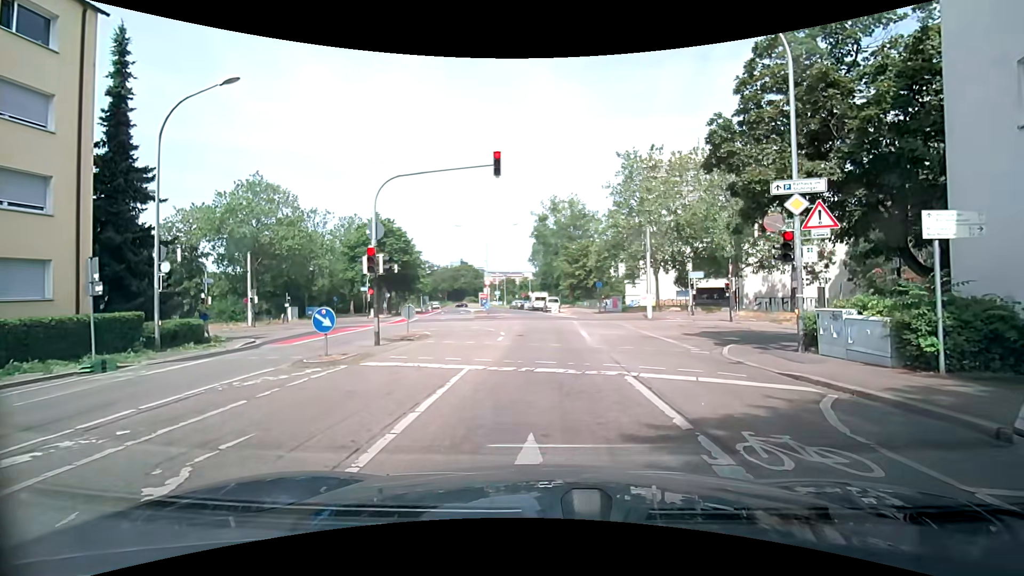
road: residential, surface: asphalt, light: Day
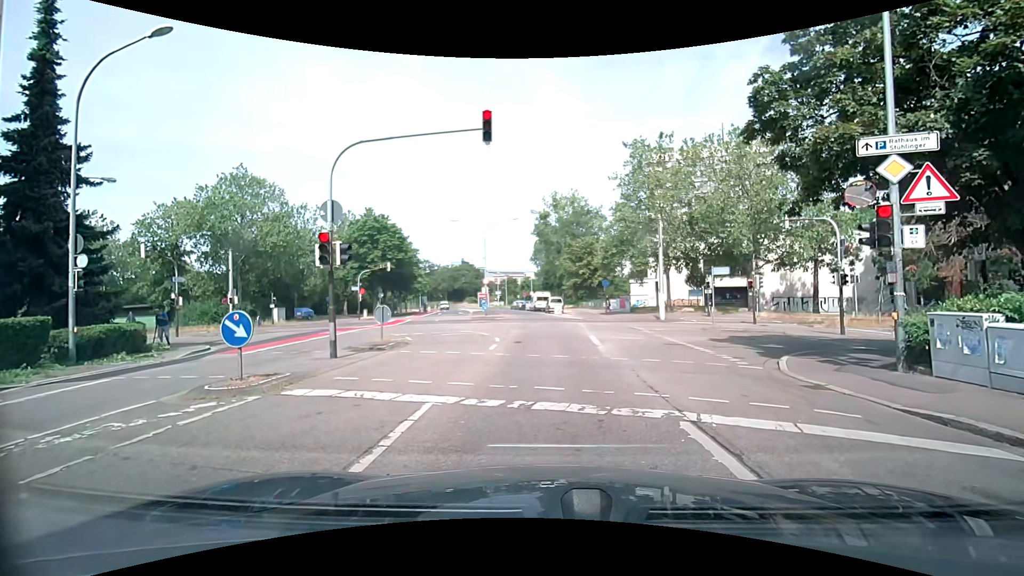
(+0.1, +3.3) m; +2°
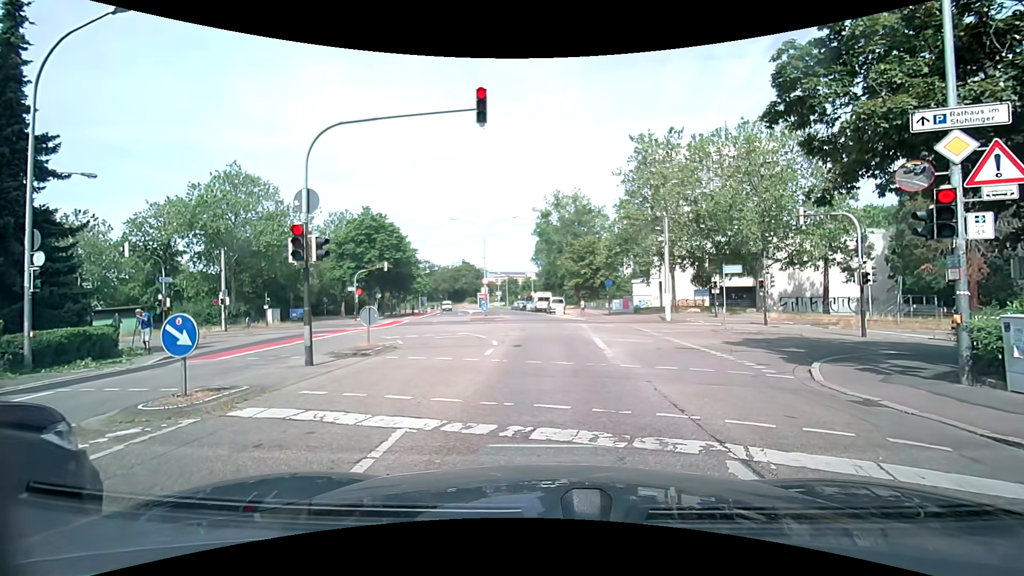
(0.0, +1.3) m; 0°
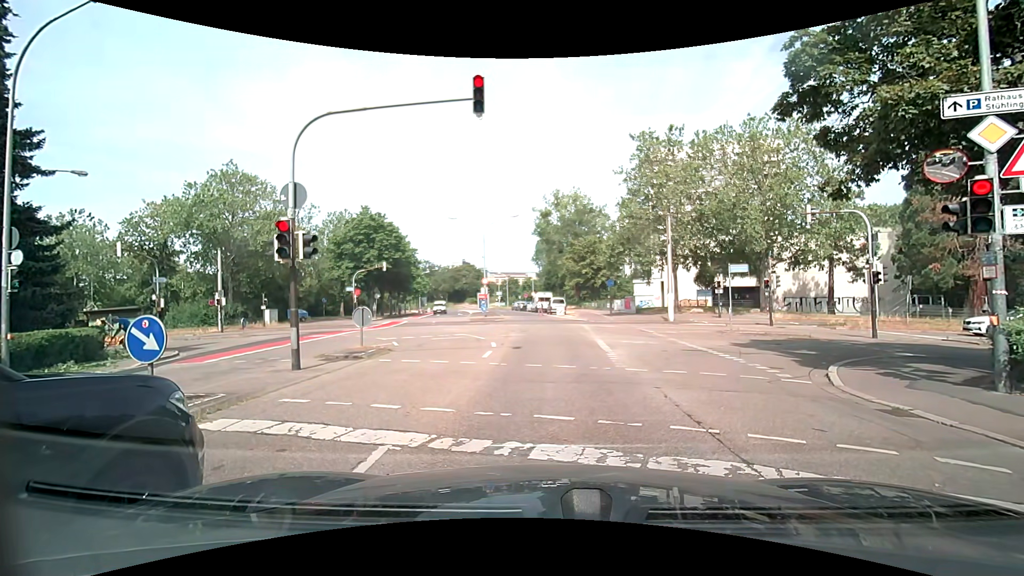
(0.0, +0.6) m; 0°
(0, +10) (0, +20) (0, +30) (0, +40) (-2, +50) (-3, +60) (-5, +70) (-8, +79) (-10, +89) (-13, +99) m
